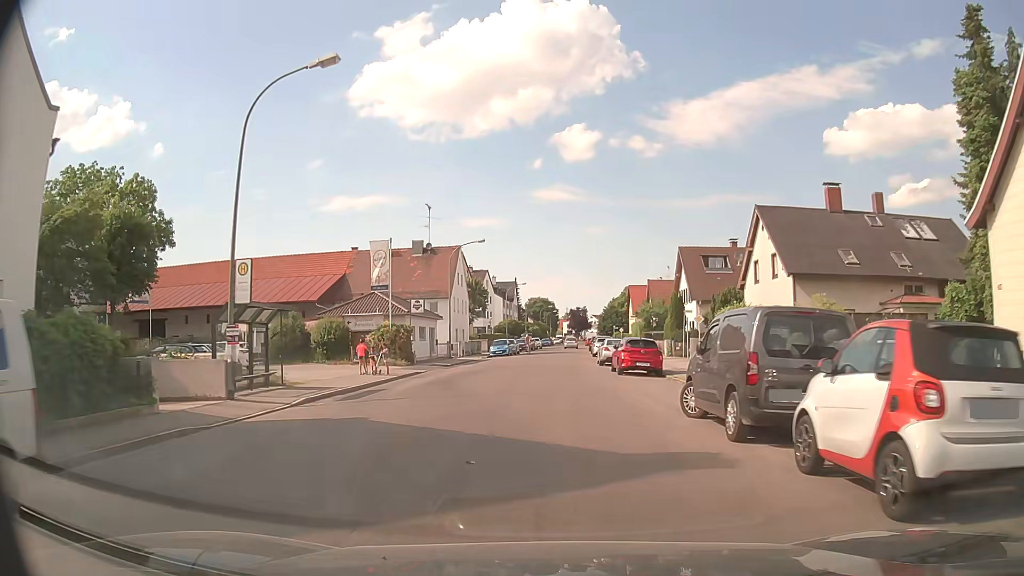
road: tertiary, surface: asphalt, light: Day
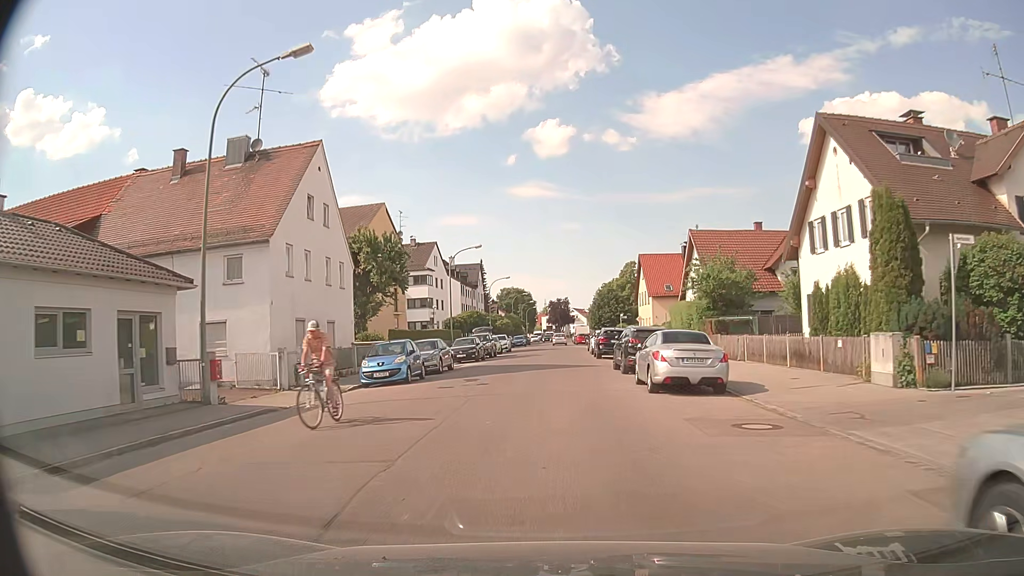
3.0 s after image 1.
(+0.4, +34.8) m; +2°
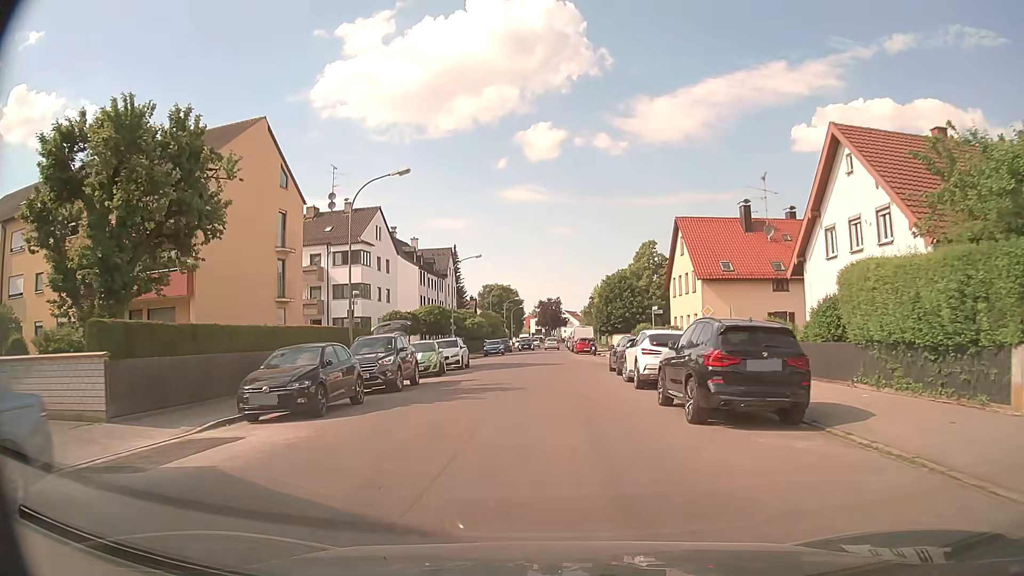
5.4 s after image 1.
(+0.2, +25.7) m; +1°
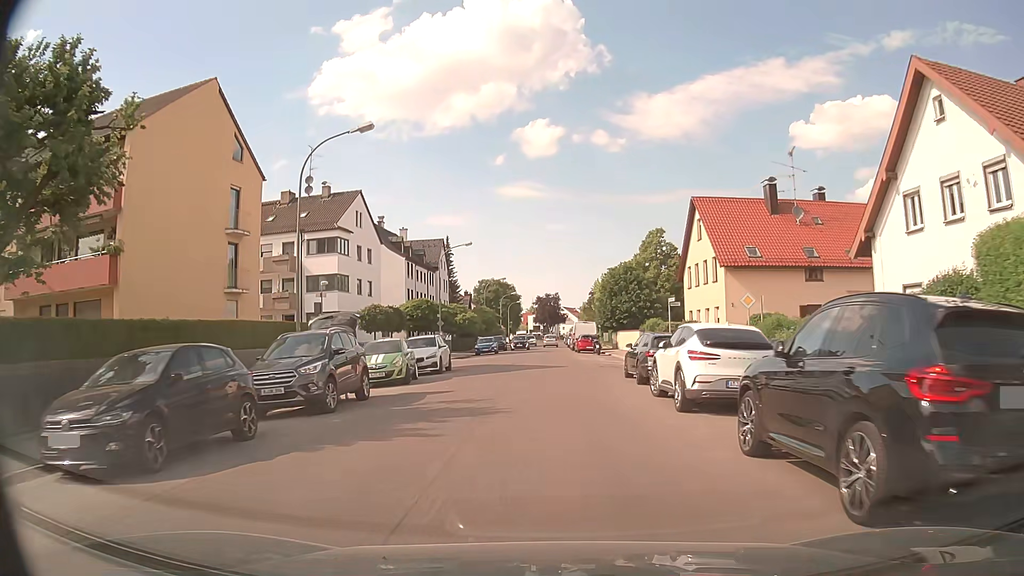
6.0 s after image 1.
(-0.1, +6.0) m; 0°
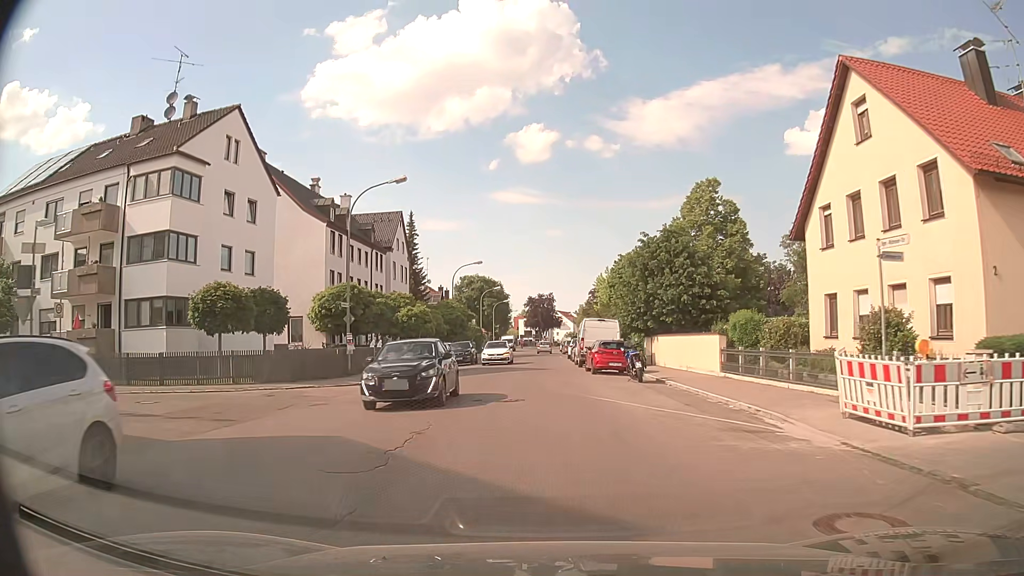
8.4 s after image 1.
(+0.1, +23.4) m; 0°
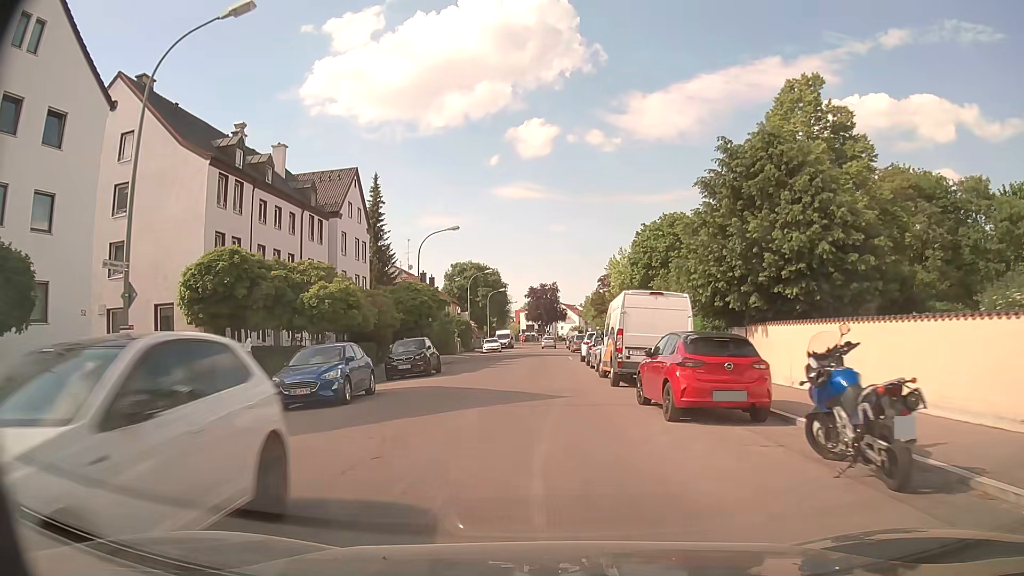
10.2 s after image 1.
(+0.1, +17.3) m; 0°
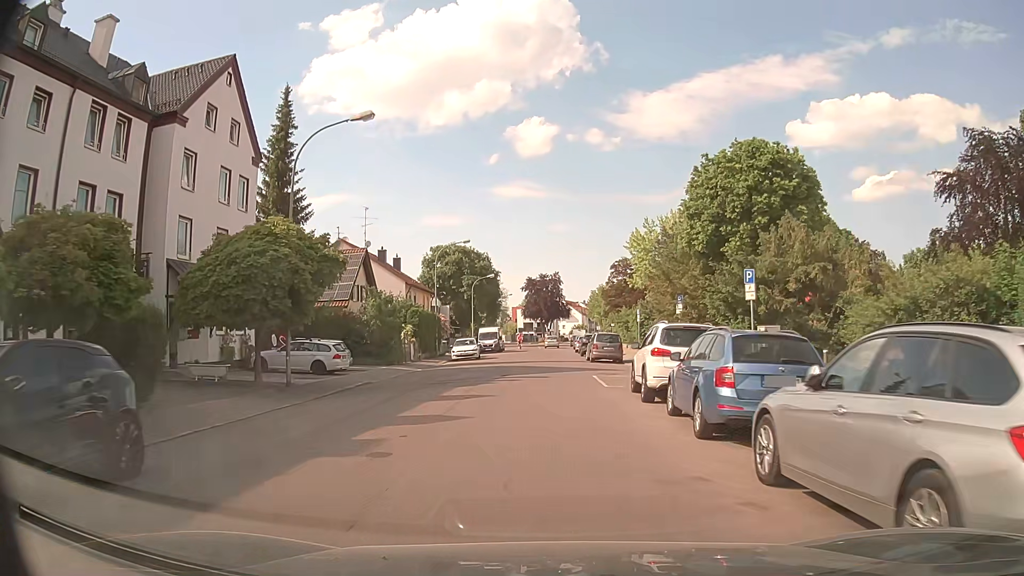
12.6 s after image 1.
(-0.1, +23.1) m; 0°
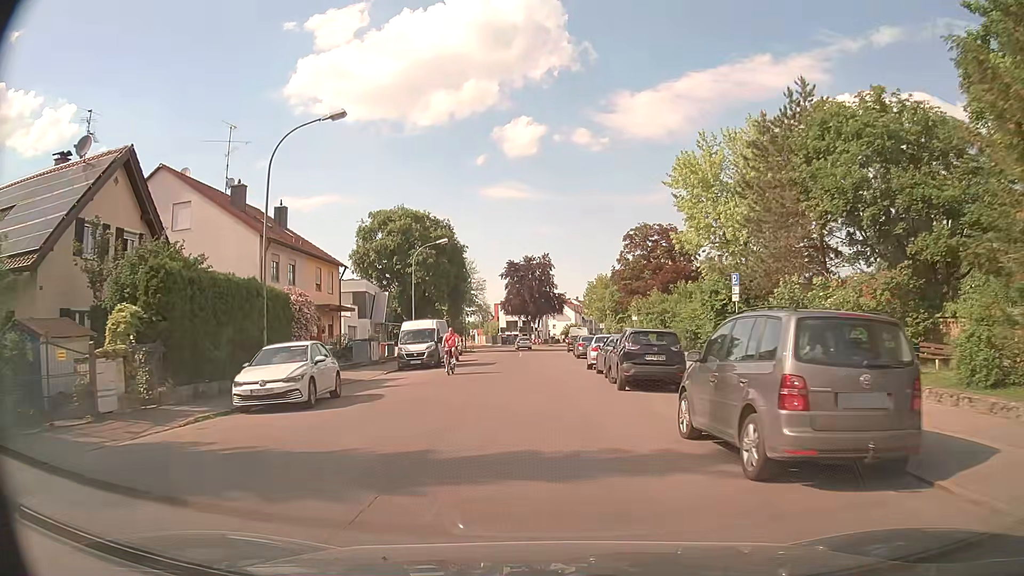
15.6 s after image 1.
(+0.4, +30.5) m; +1°
(0, +10) (0, +20) (0, +30) (0, +40) (-1, +50) (-1, +60) (0, +70) (0, +80) (+1, +90) (+2, +100) m
